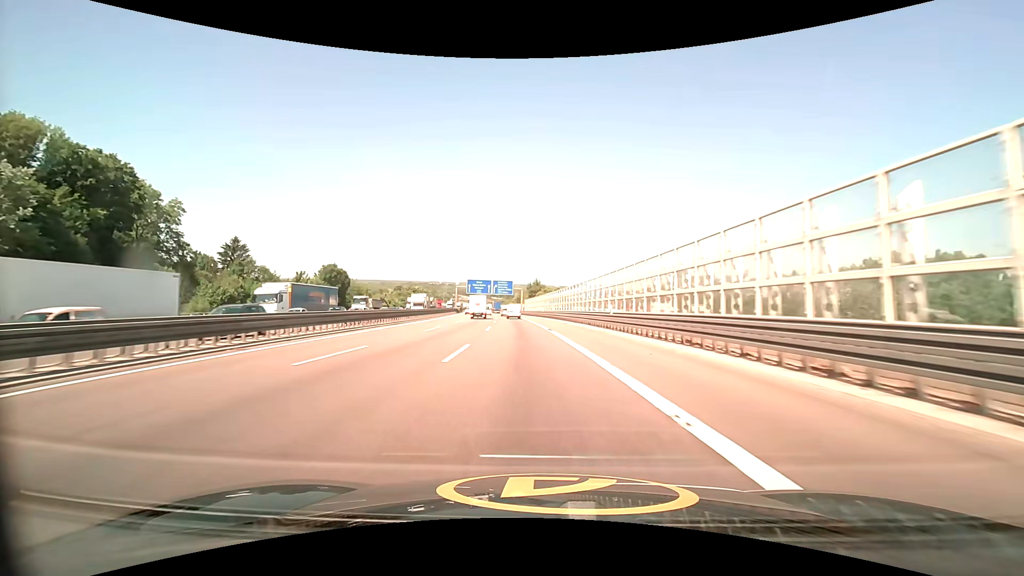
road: motorway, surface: asphalt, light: Day
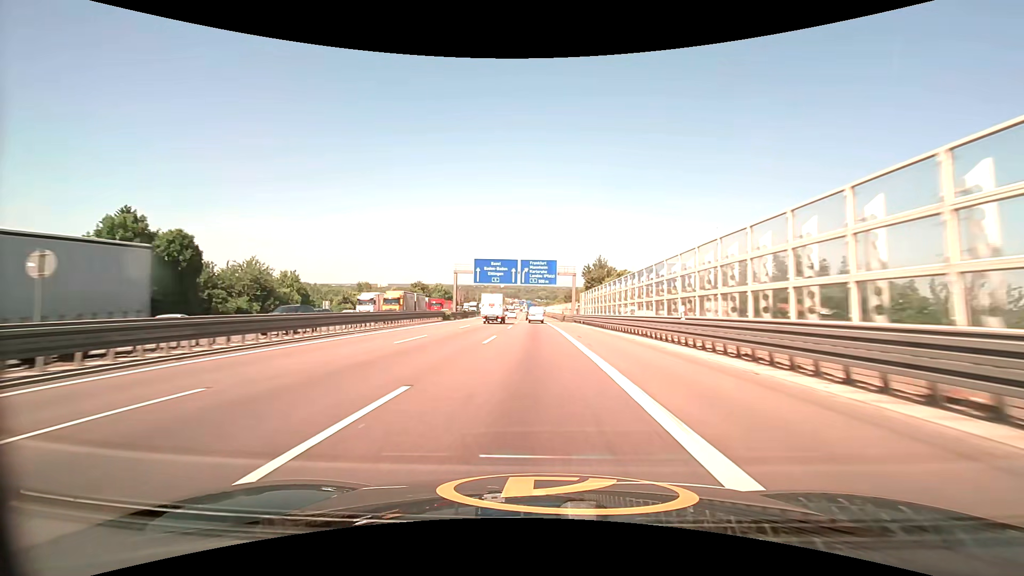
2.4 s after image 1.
(-3.2, +63.4) m; -5°
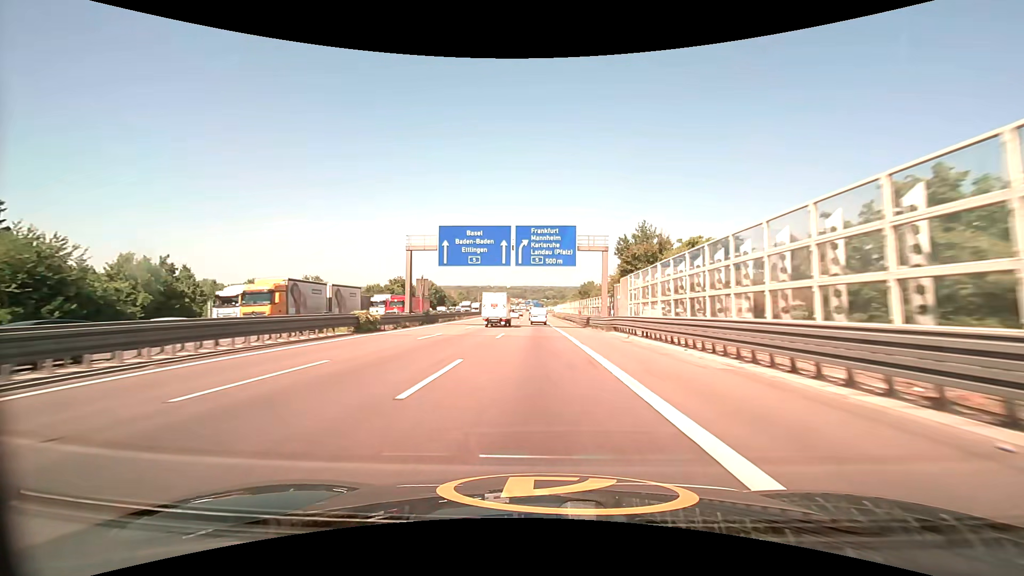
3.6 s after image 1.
(-0.2, +30.9) m; -1°
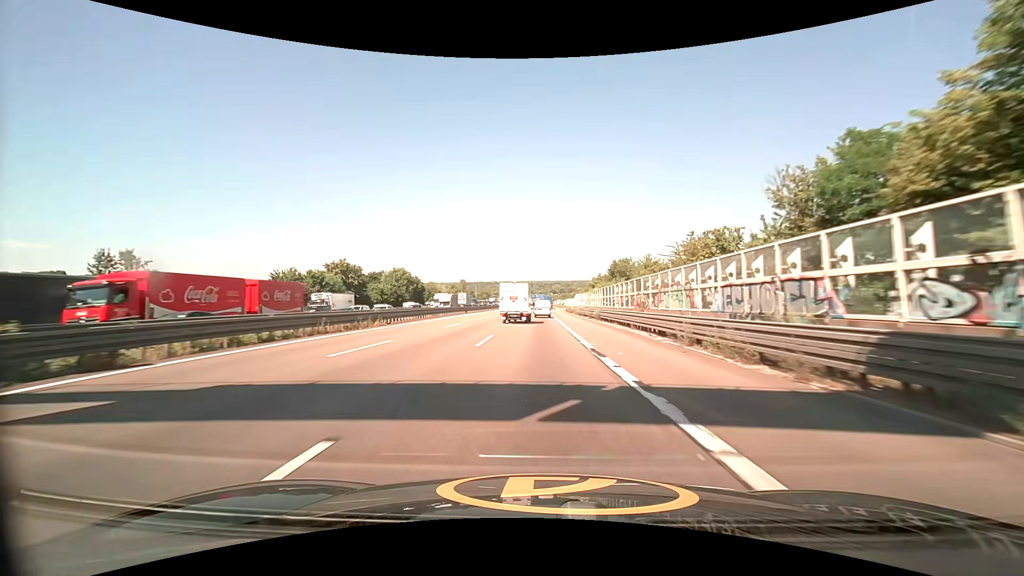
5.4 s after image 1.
(-0.4, +44.1) m; -1°
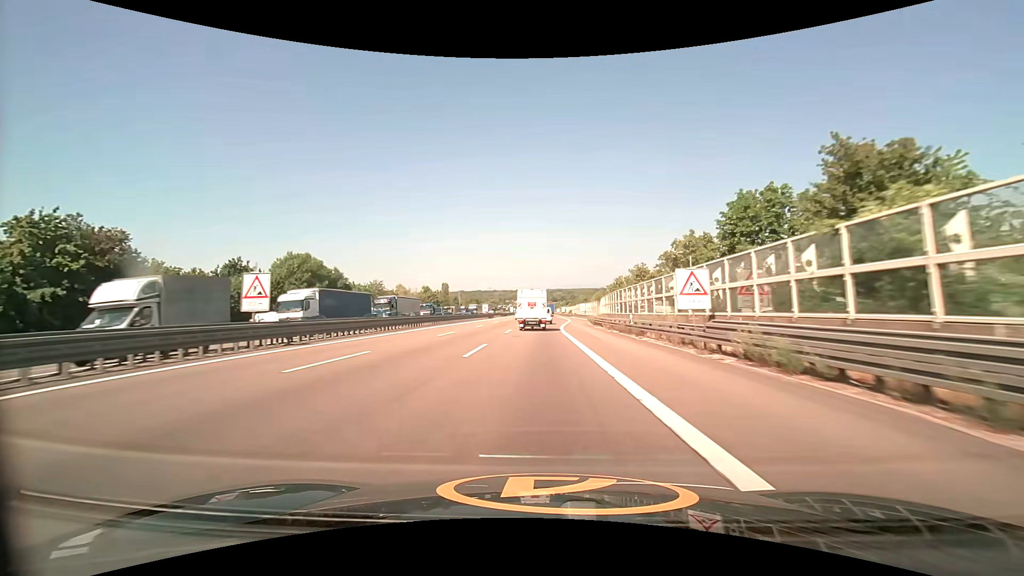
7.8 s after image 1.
(-0.1, +56.1) m; 0°
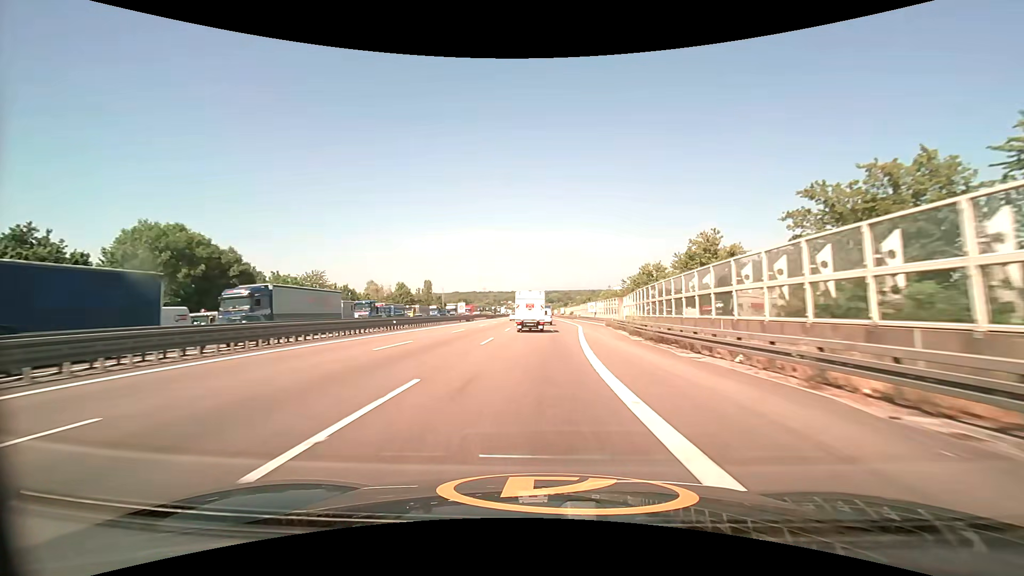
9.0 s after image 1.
(0.0, +28.6) m; 0°
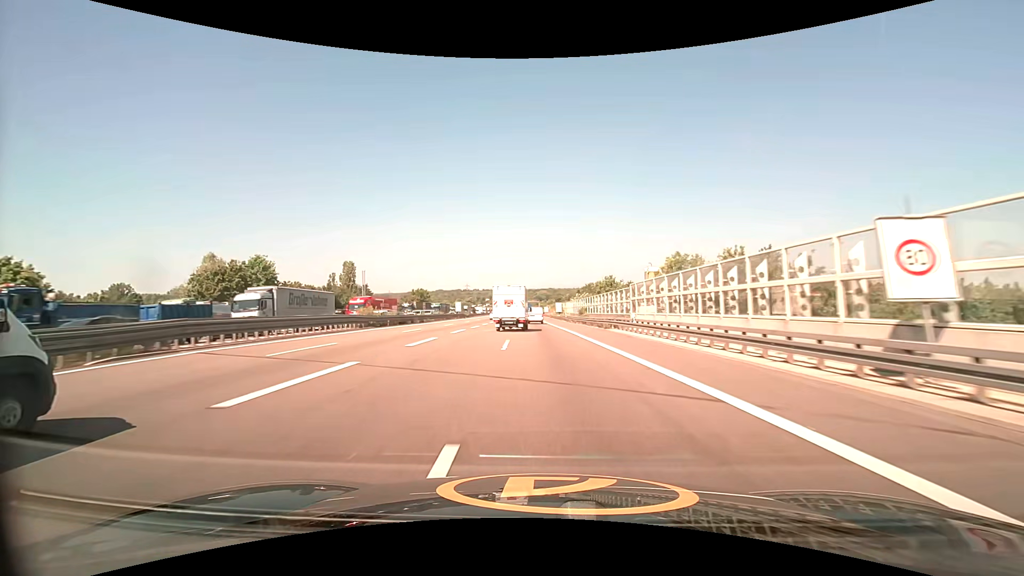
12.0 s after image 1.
(+1.3, +74.7) m; +2°
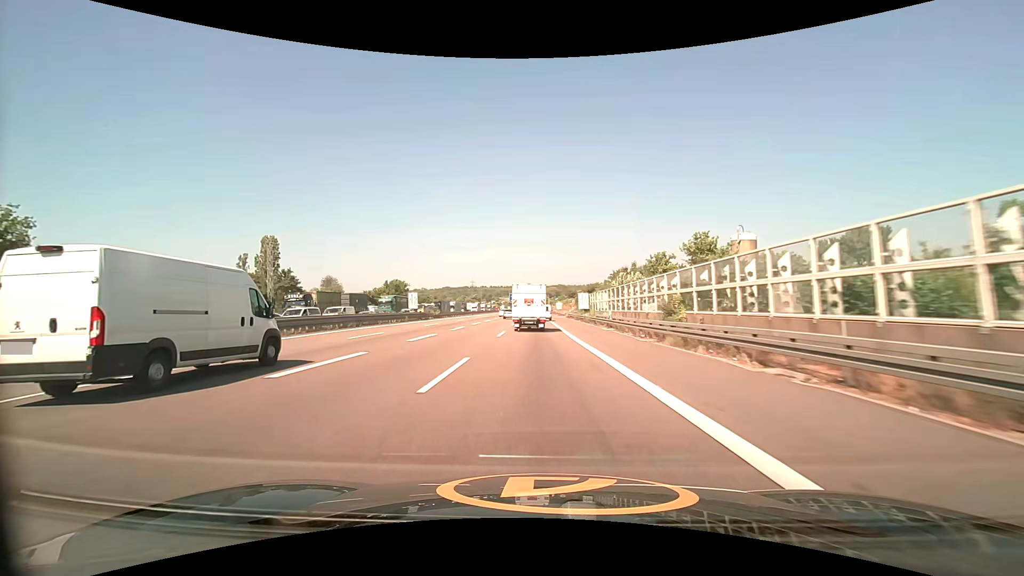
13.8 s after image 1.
(-0.4, +44.6) m; -1°
